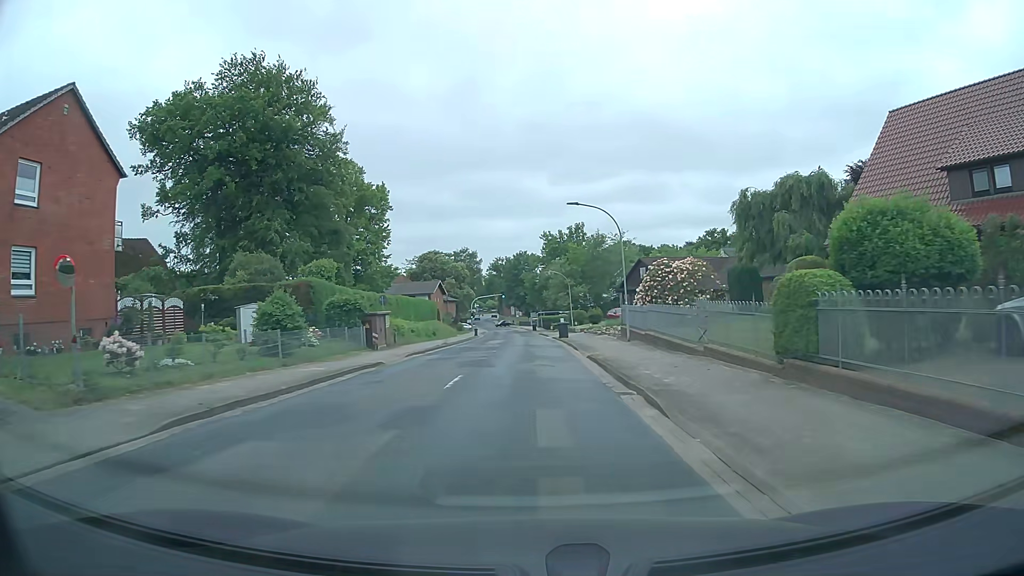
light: Day
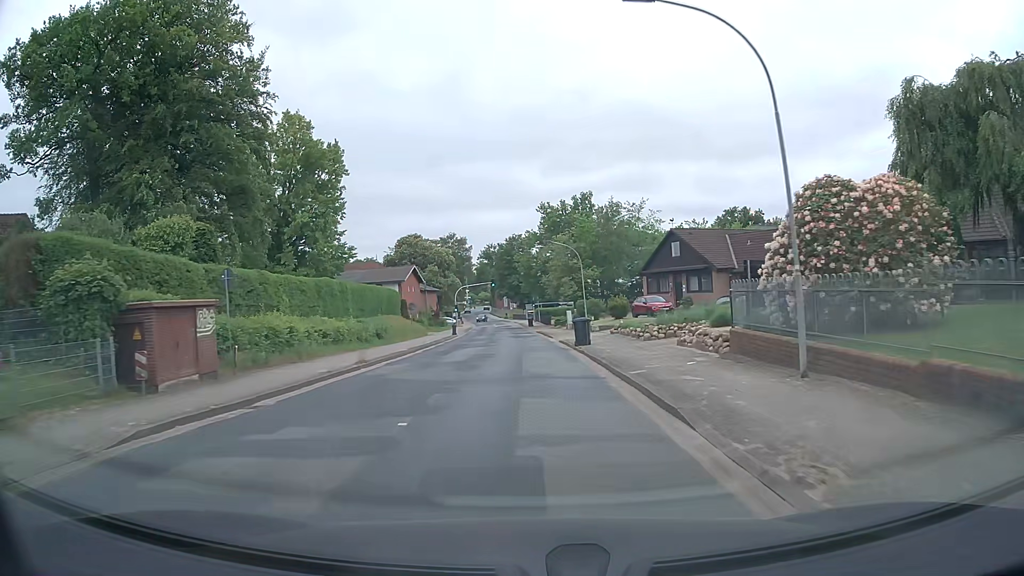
(0.0, +19.6) m; 0°
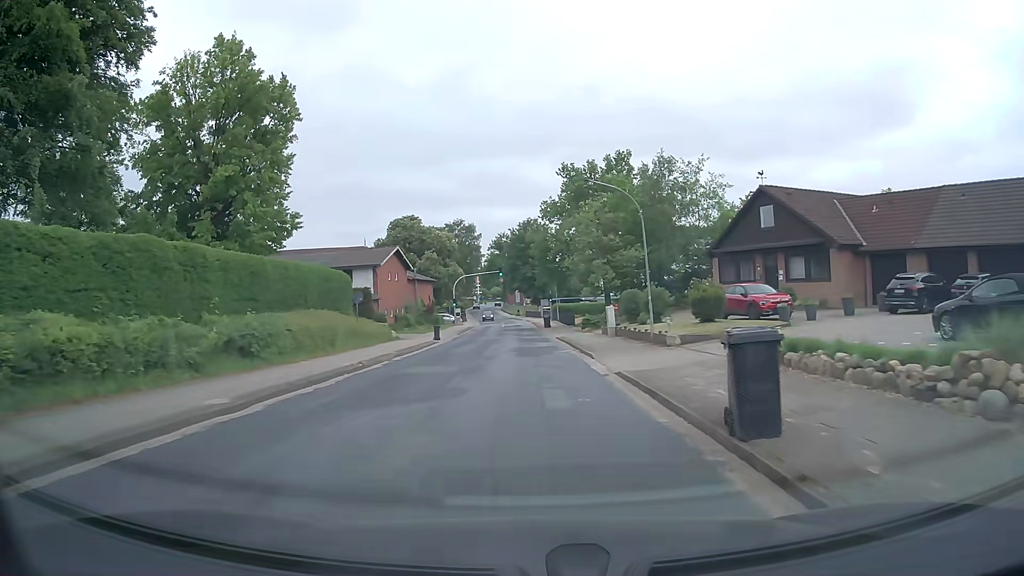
(-0.1, +19.7) m; -2°
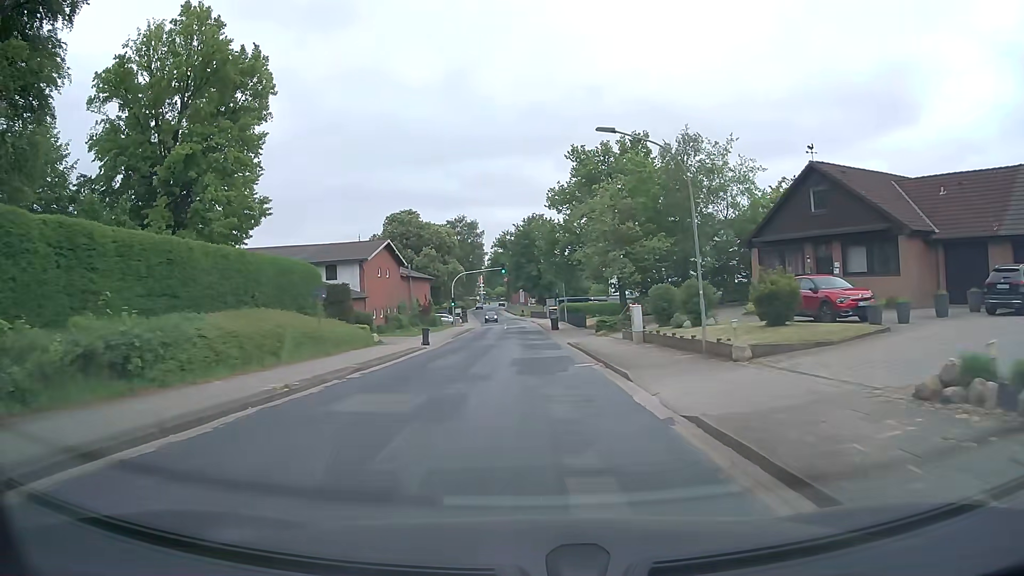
(0.0, +6.6) m; 0°
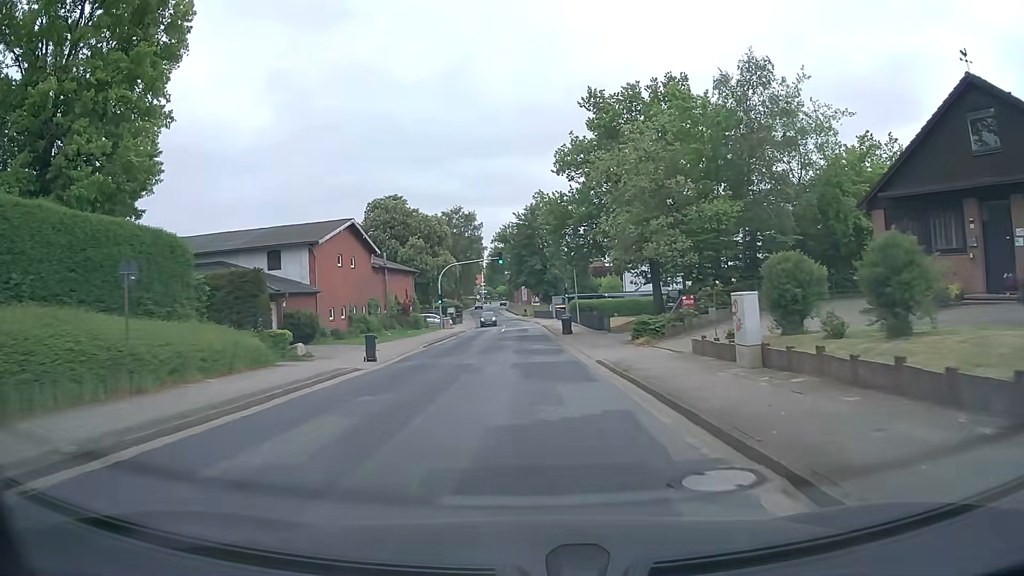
(0.0, +13.3) m; 0°
